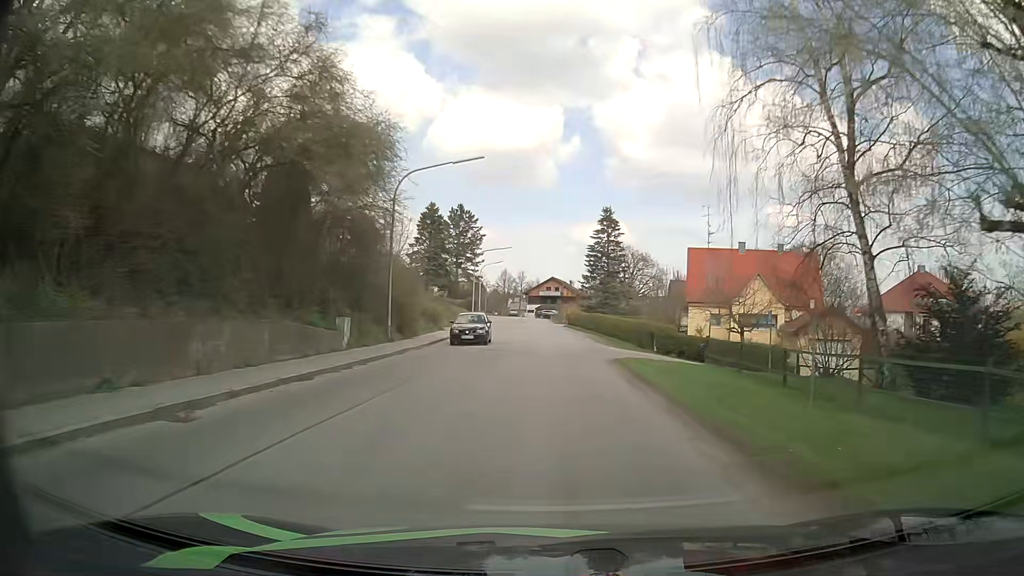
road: secondary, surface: asphalt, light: Day
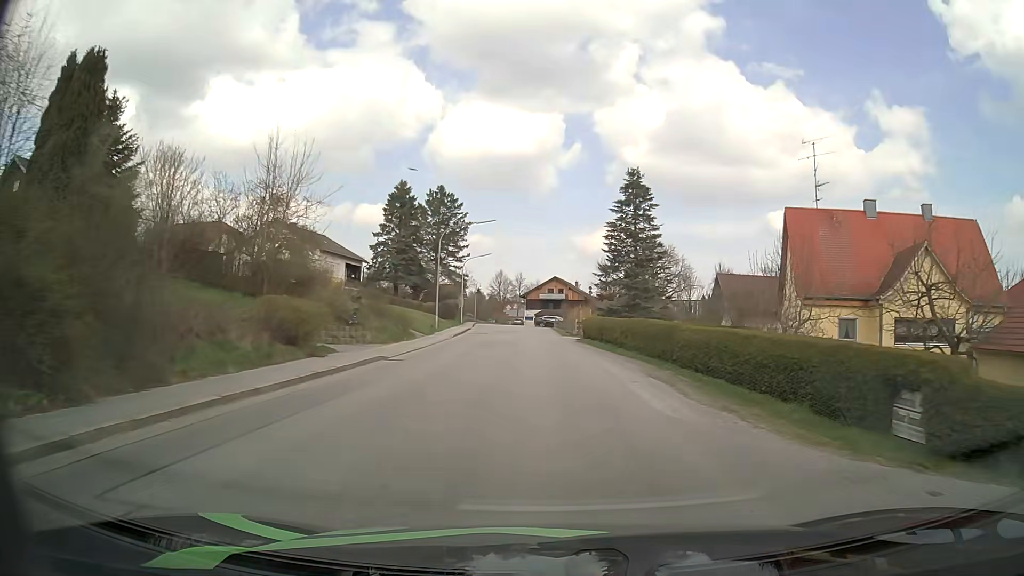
(-0.5, +23.4) m; -1°
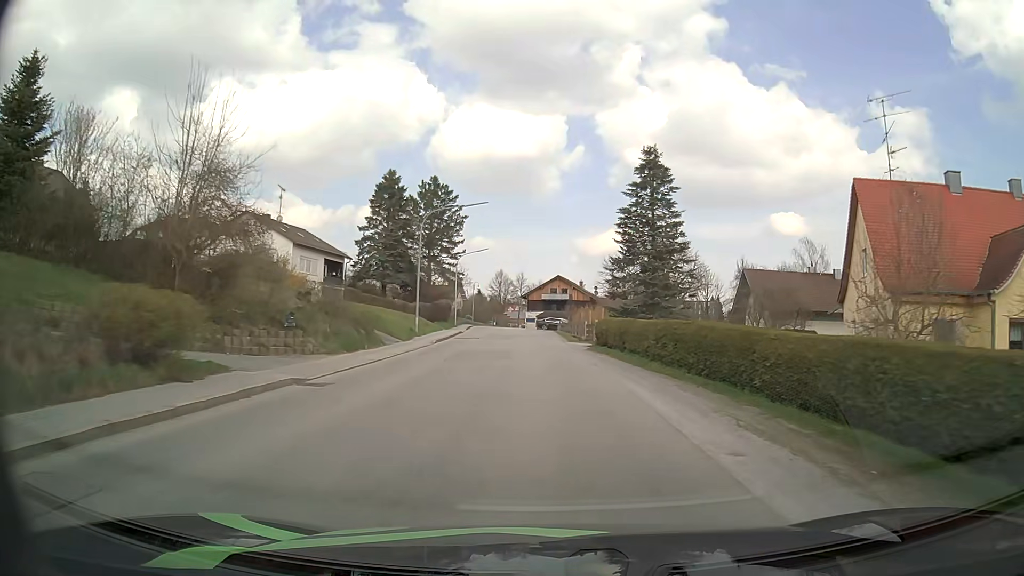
(0.0, +7.8) m; 0°
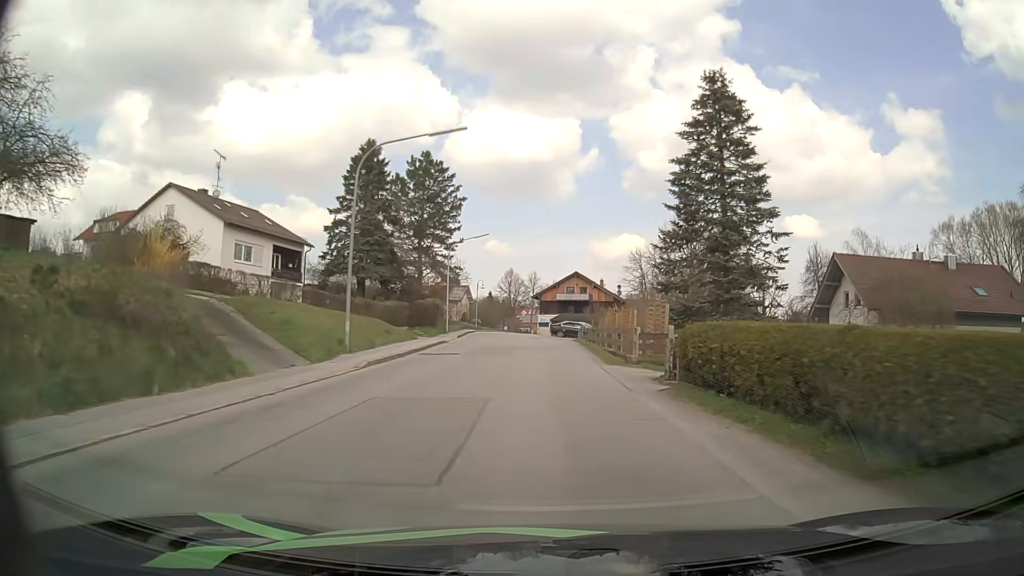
(-0.1, +15.6) m; -1°
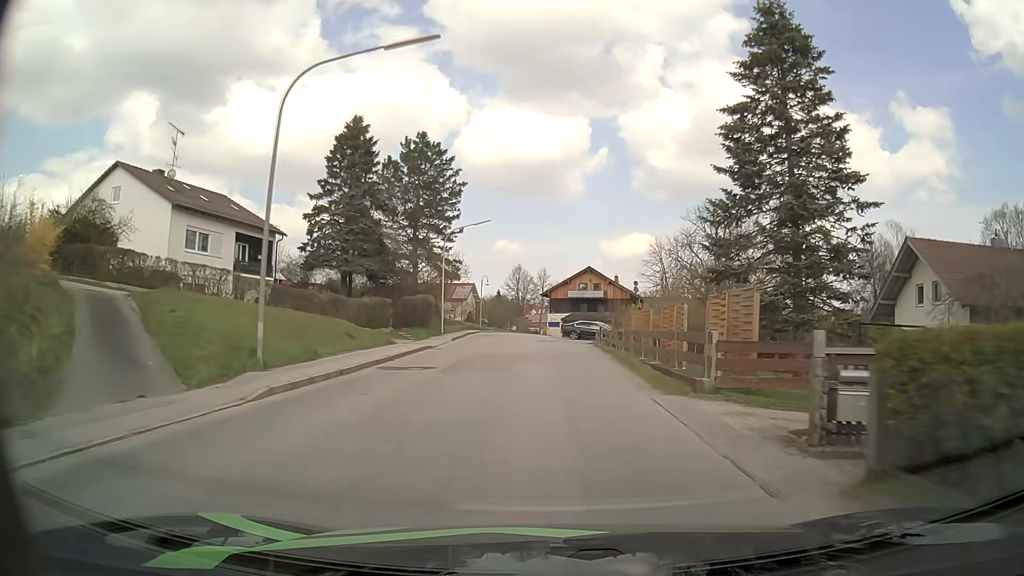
(0.0, +7.9) m; -1°
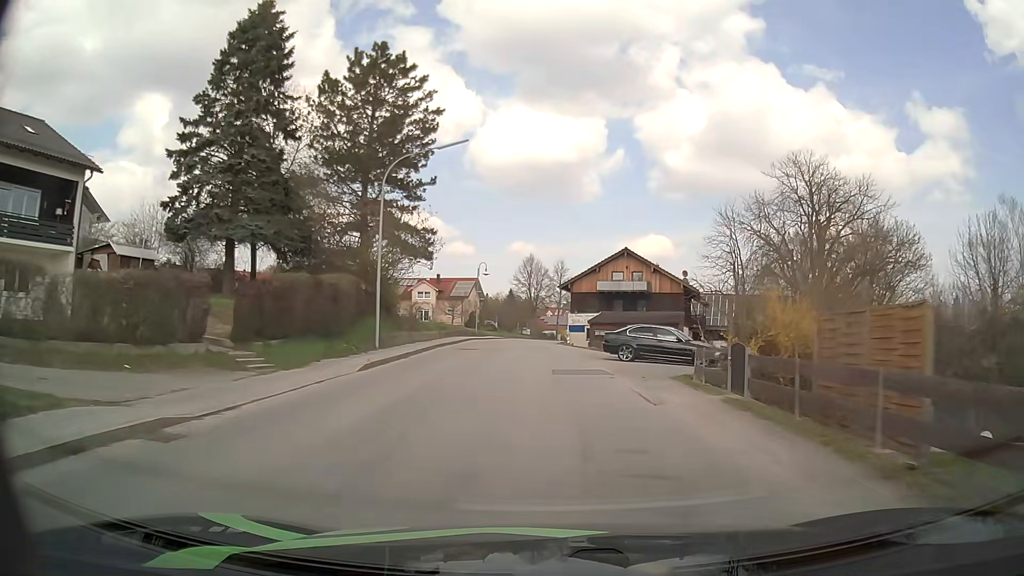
(-0.3, +23.2) m; -1°
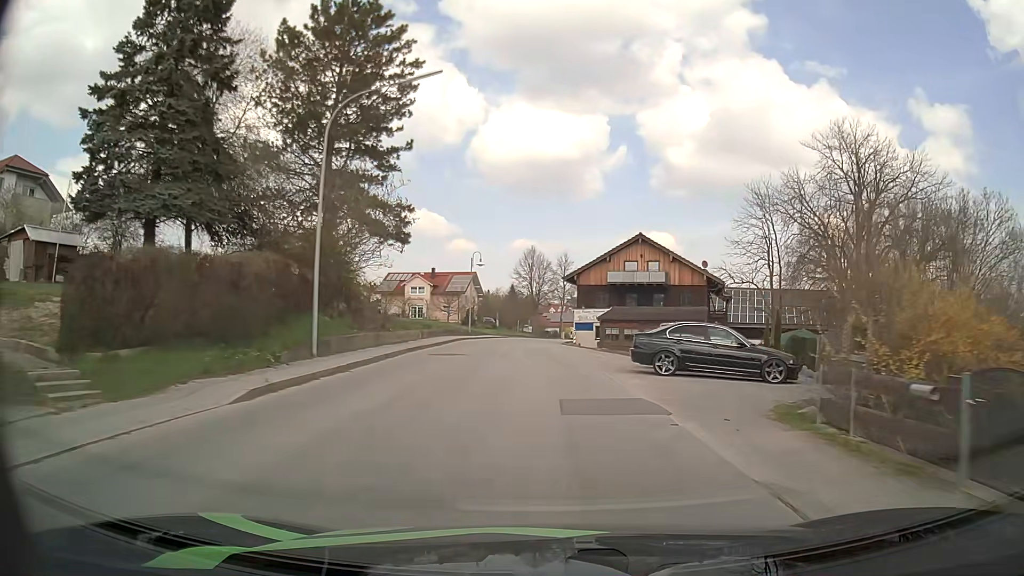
(0.0, +7.7) m; 0°
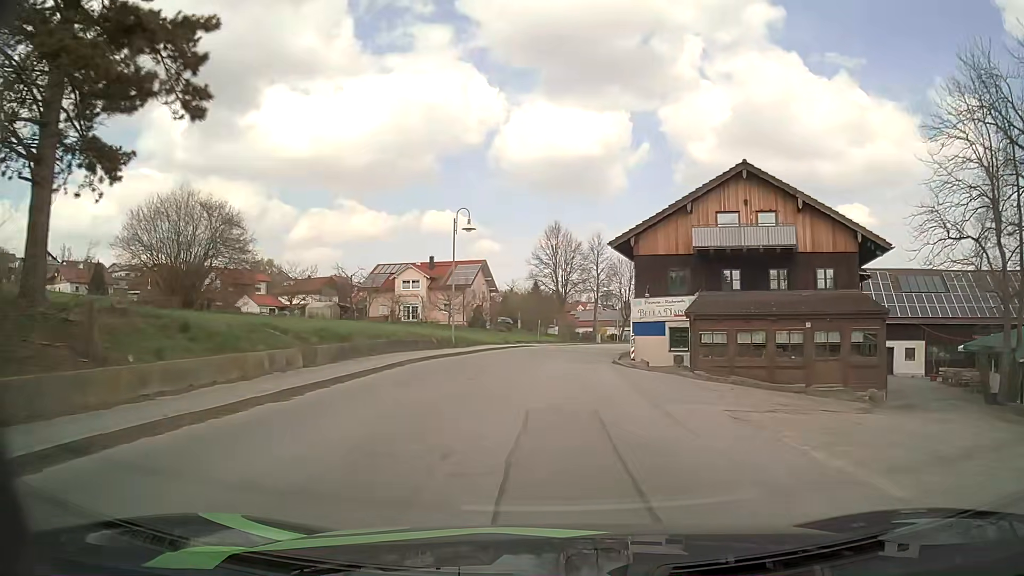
(-0.4, +22.8) m; -2°
(0, +10) (0, +20) (+1, +30) (+2, +40) (+4, +50) (+7, +59) (+9, +69) (+12, +78) (+16, +88) (+19, +97) m
